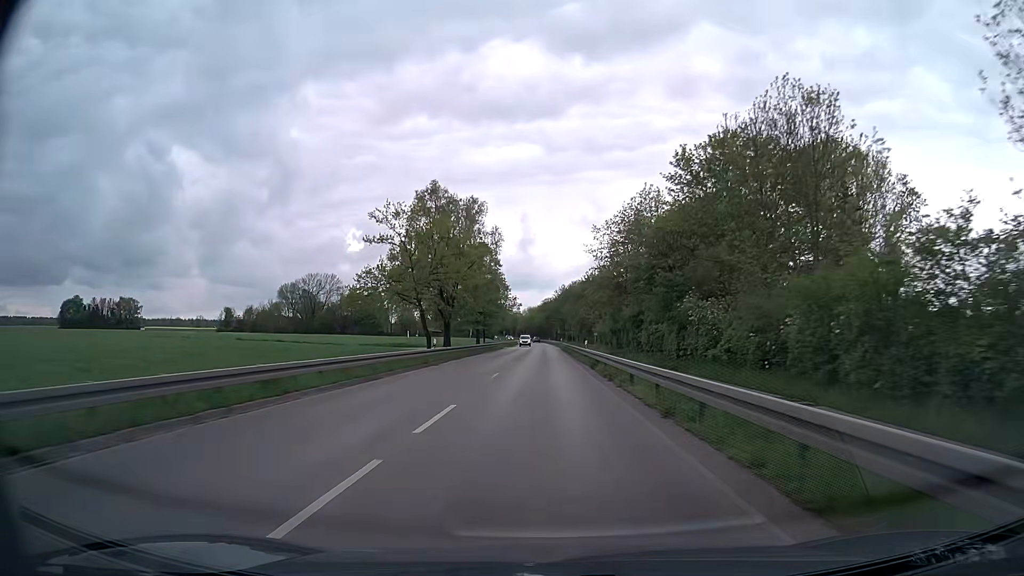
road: secondary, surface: asphalt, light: Day
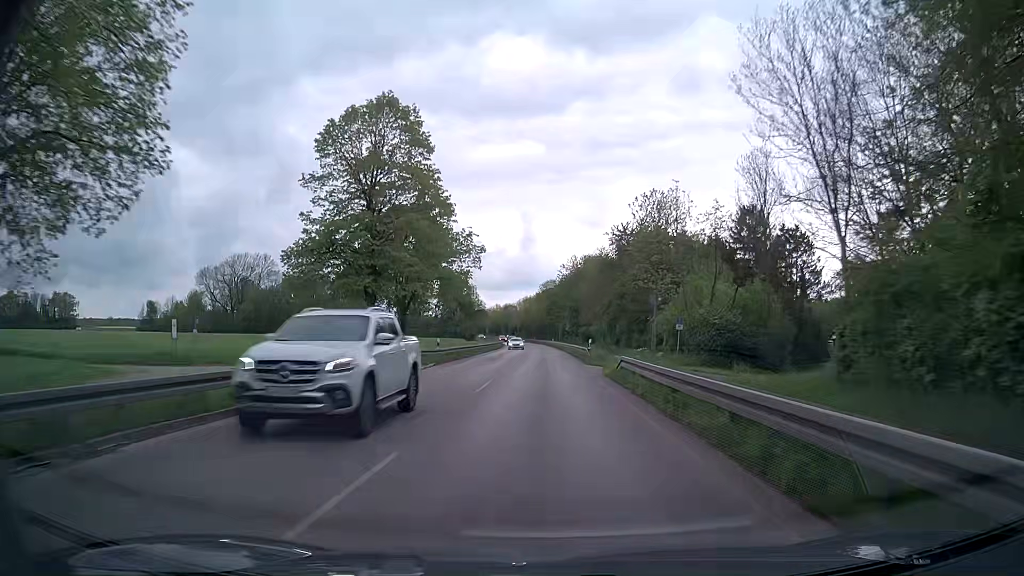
(-0.3, +65.7) m; 0°
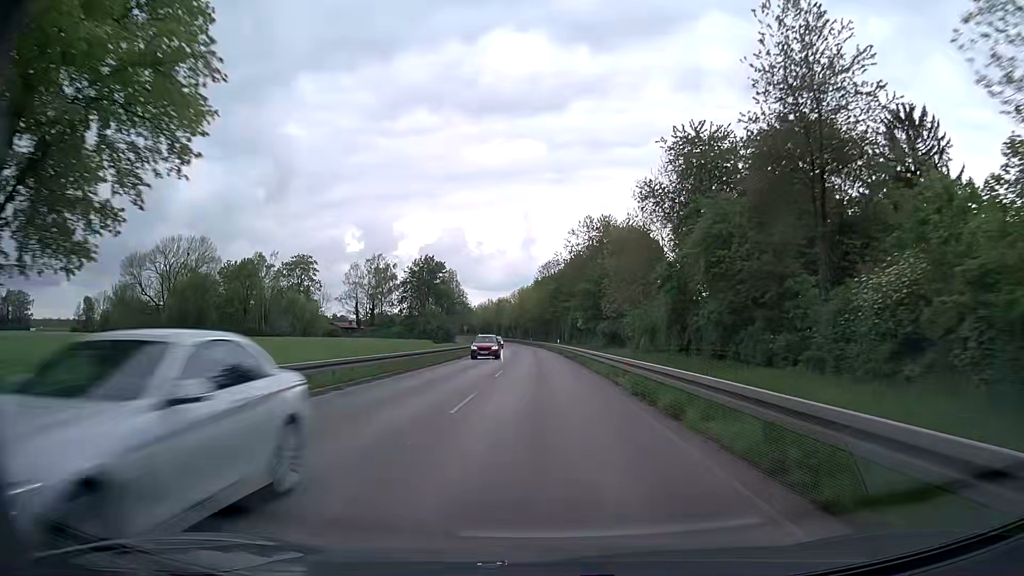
(0.0, +39.7) m; 0°
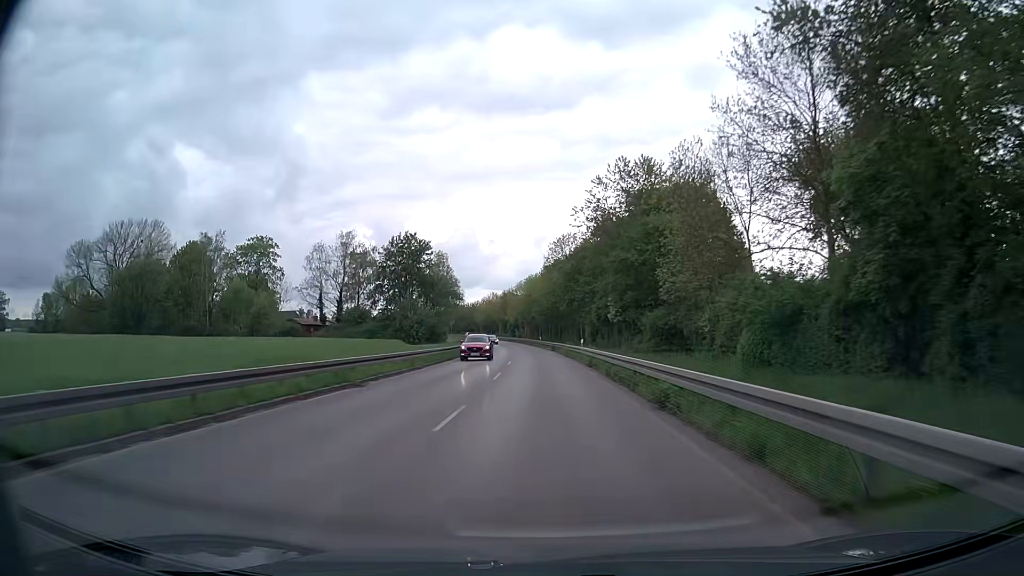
(-0.1, +26.4) m; -1°
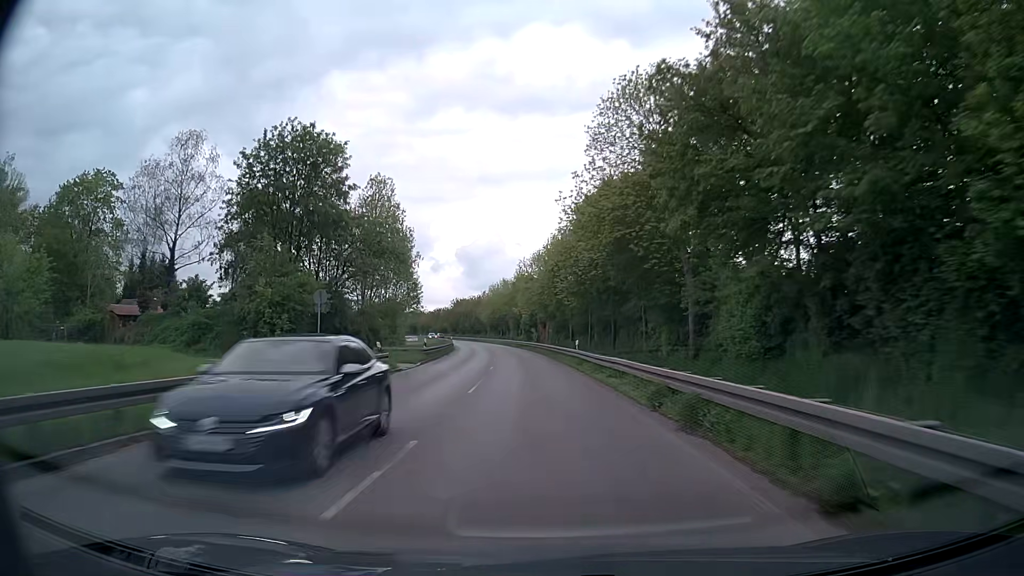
(-1.0, +52.5) m; -2°
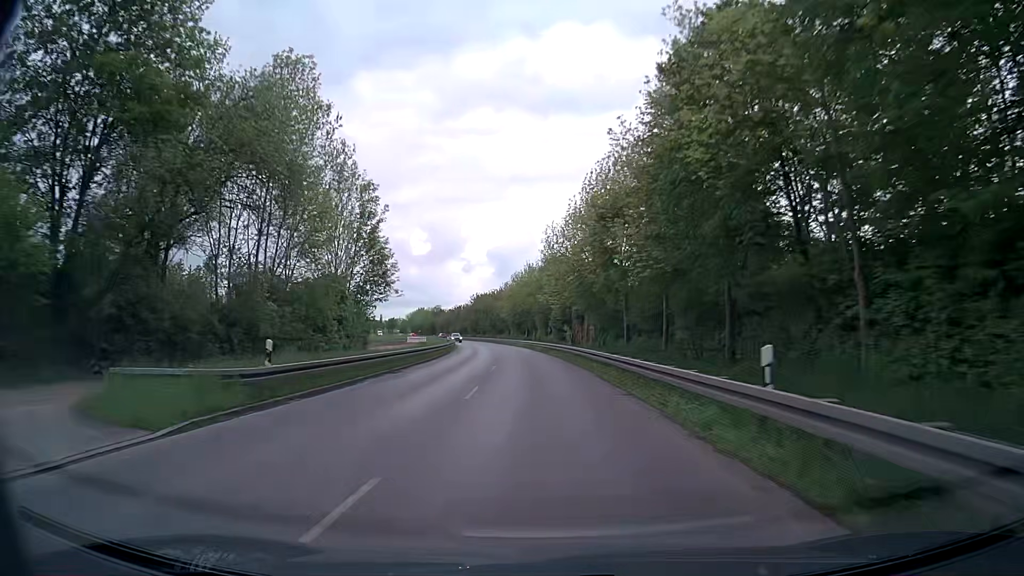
(-0.5, +26.1) m; -3°
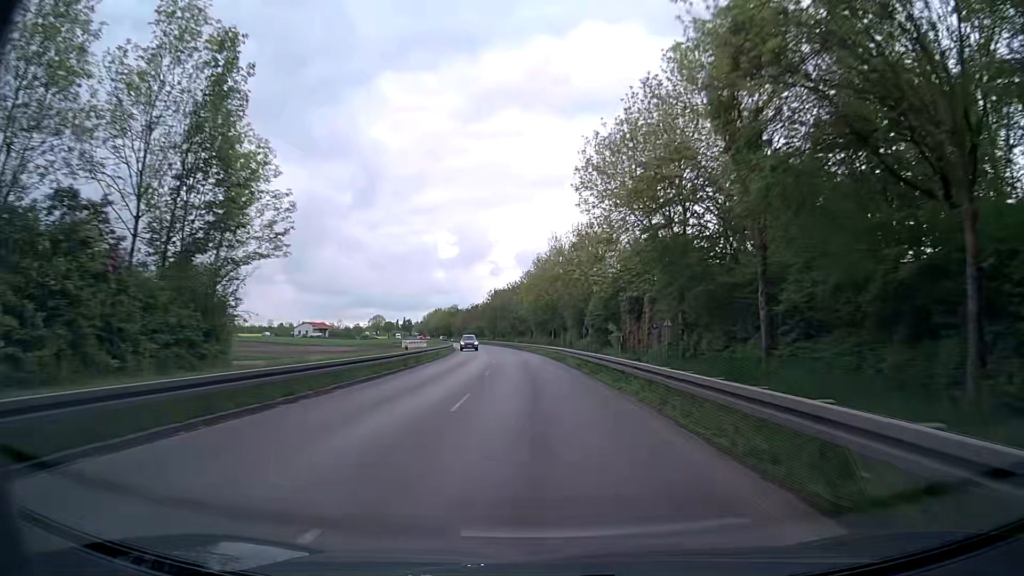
(-0.4, +26.0) m; -2°
